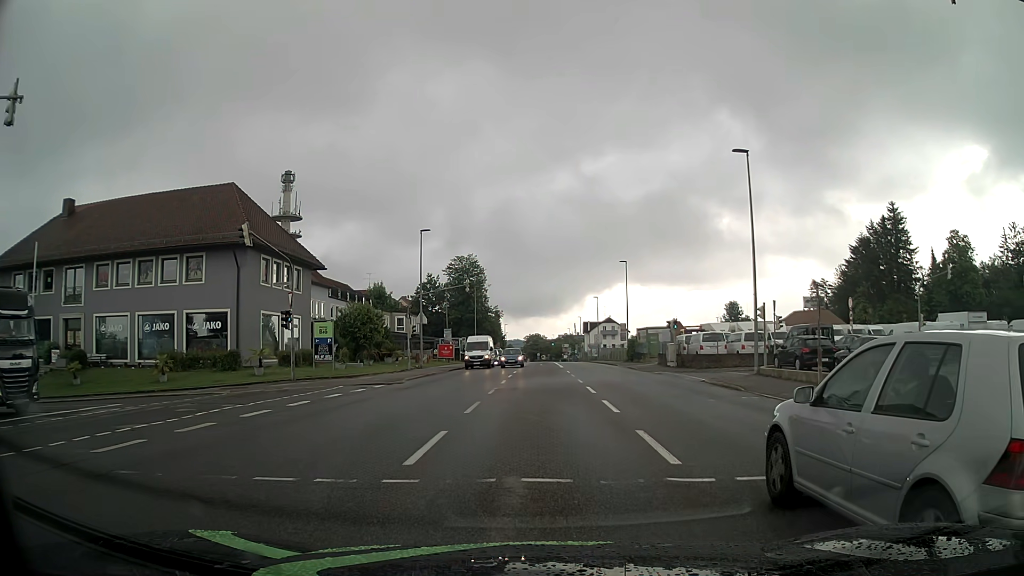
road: tertiary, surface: asphalt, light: Day
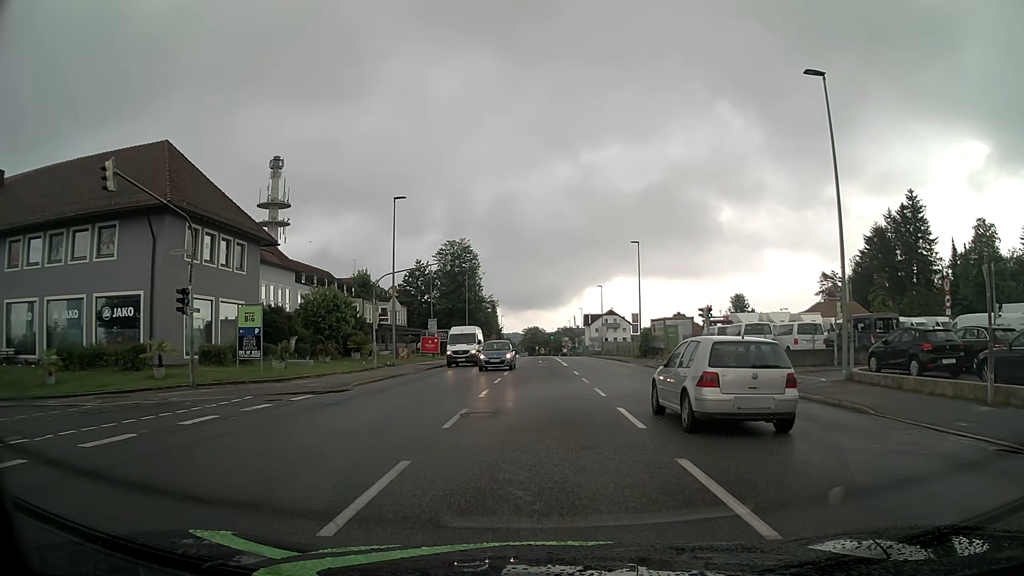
(0.0, +9.4) m; 0°
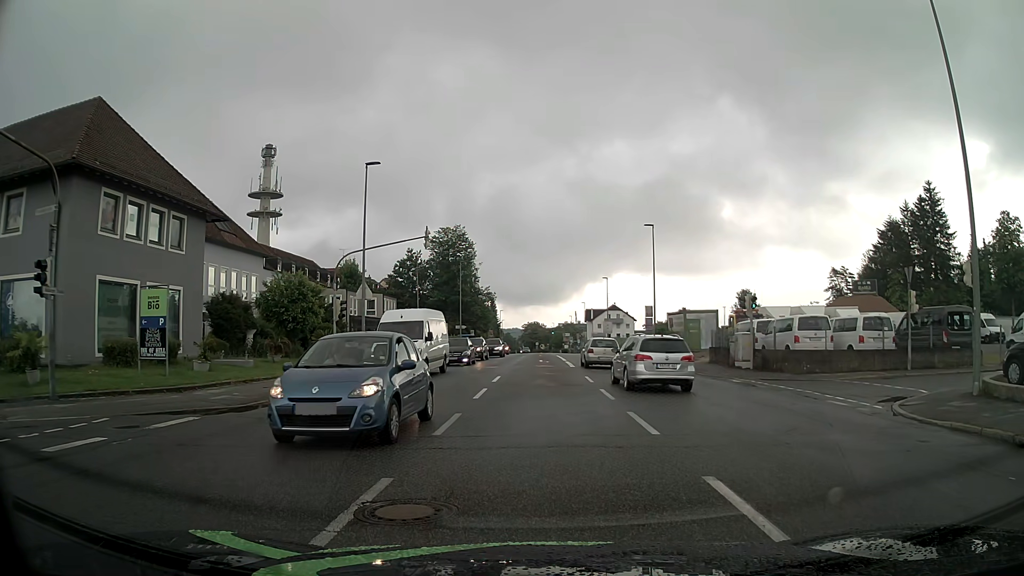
(0.0, +6.8) m; -2°
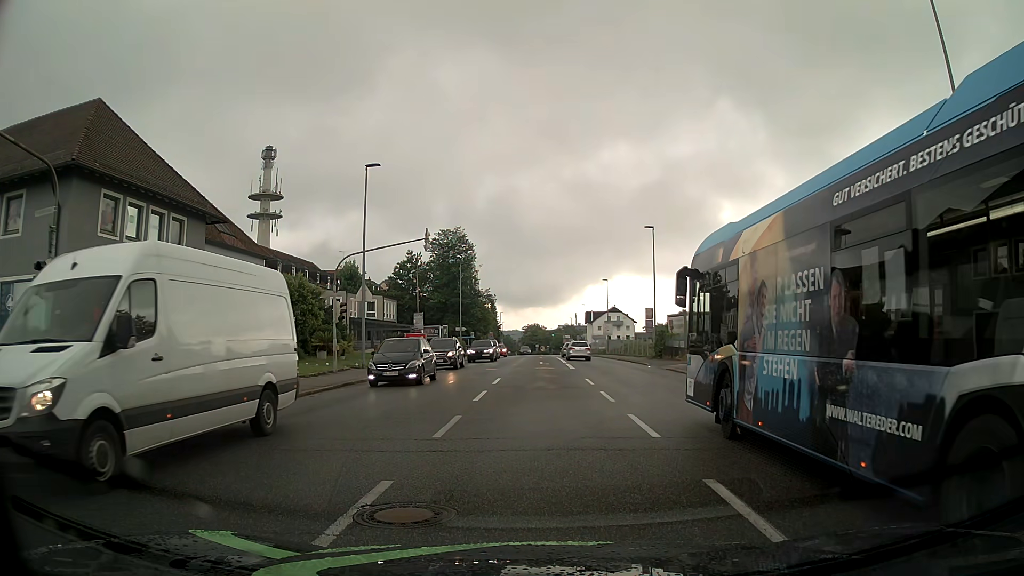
(0.0, +0.1) m; 0°
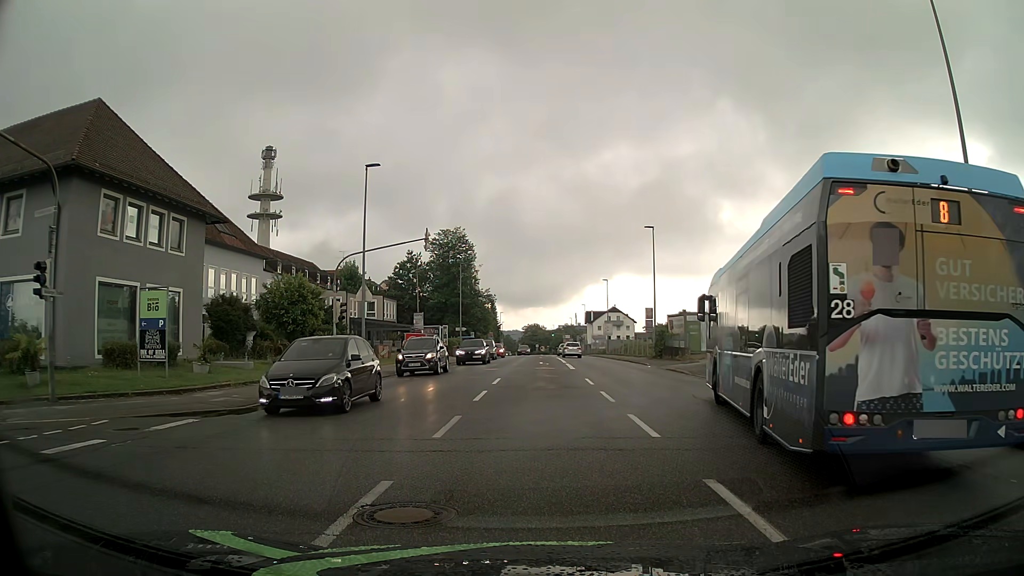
(0.0, 0.0) m; 0°
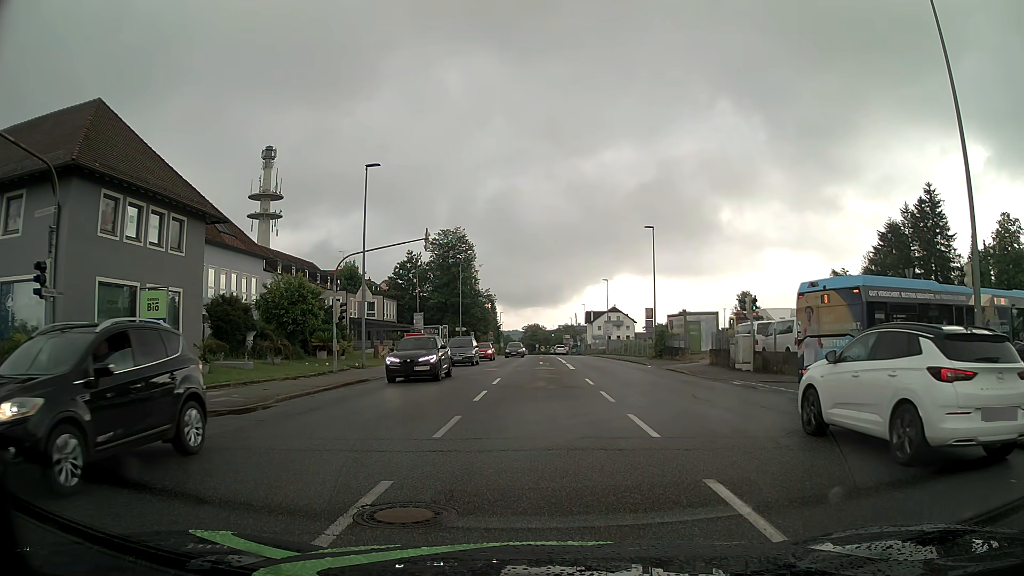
(0.0, 0.0) m; 0°
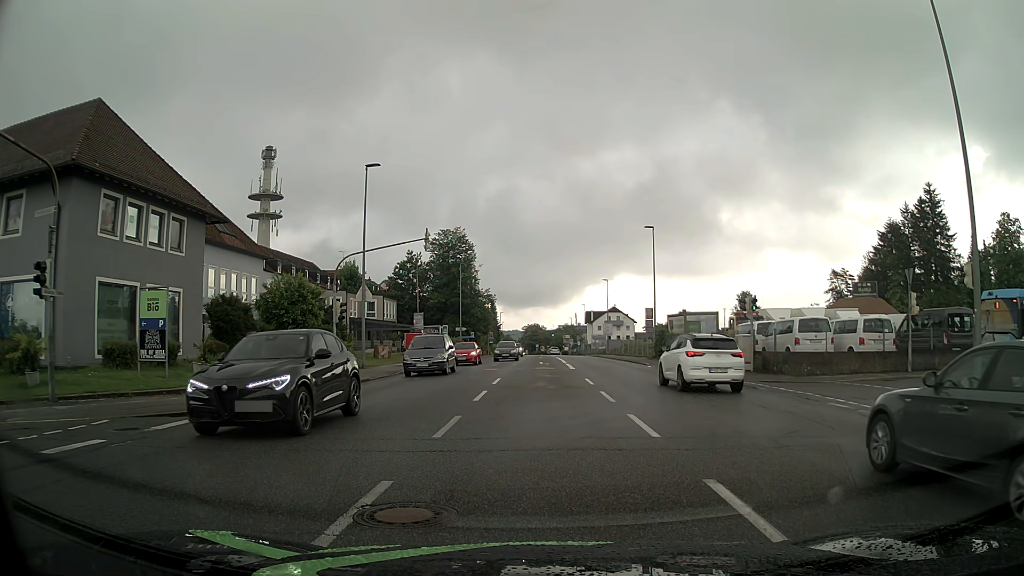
(0.0, 0.0) m; 0°
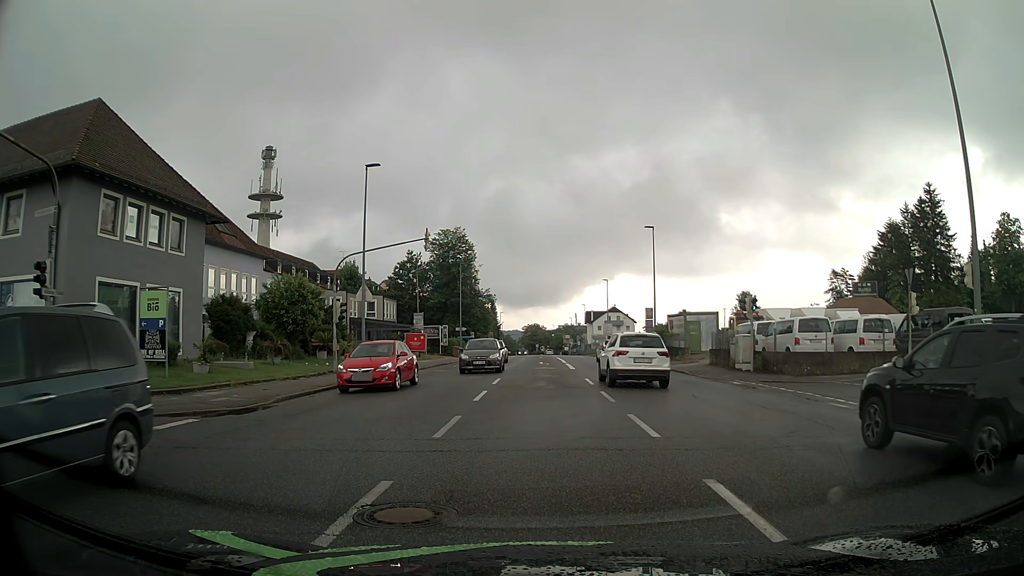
(0.0, 0.0) m; 0°
